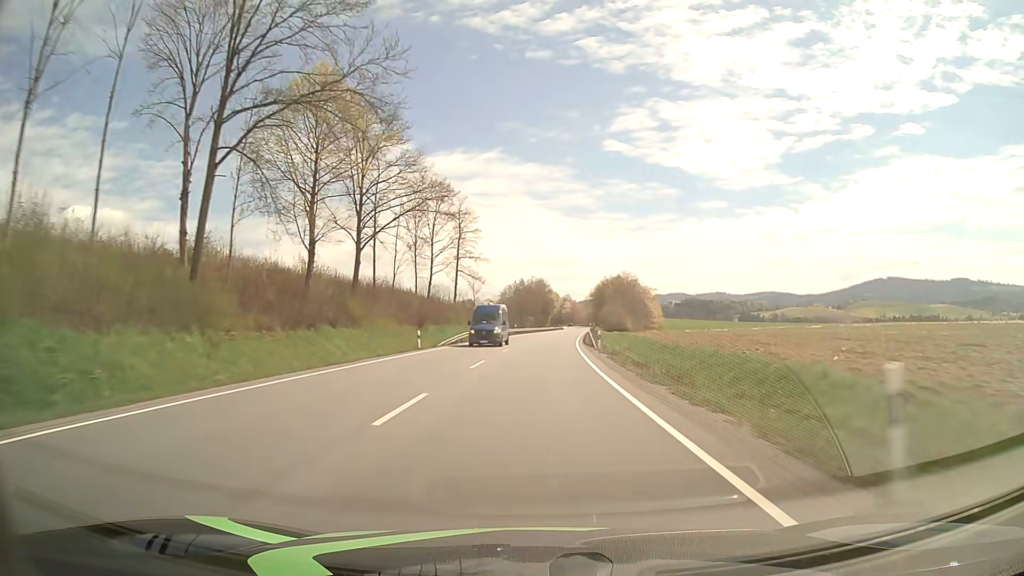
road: primary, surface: asphalt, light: Day
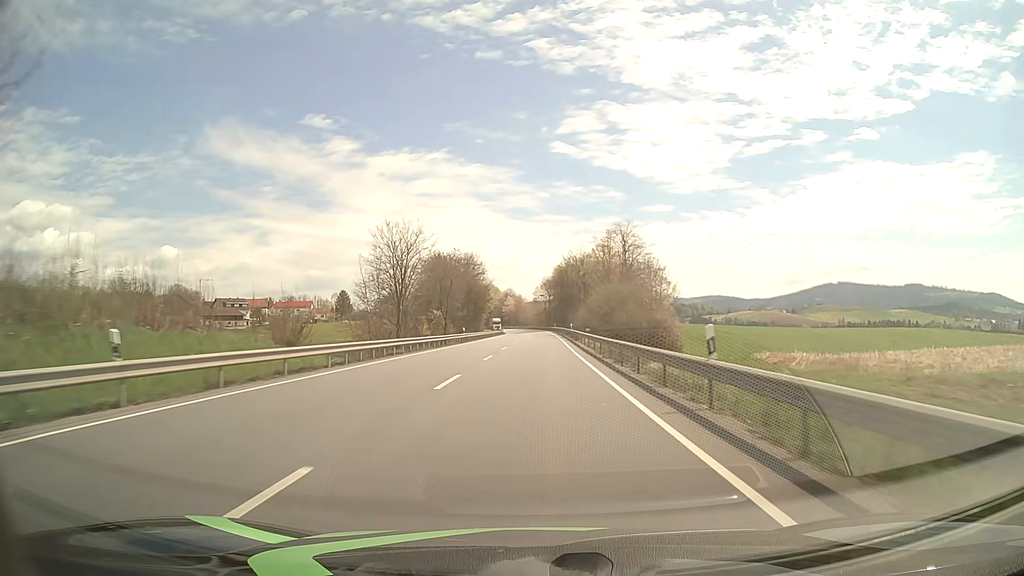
(+3.9, +78.9) m; +5°
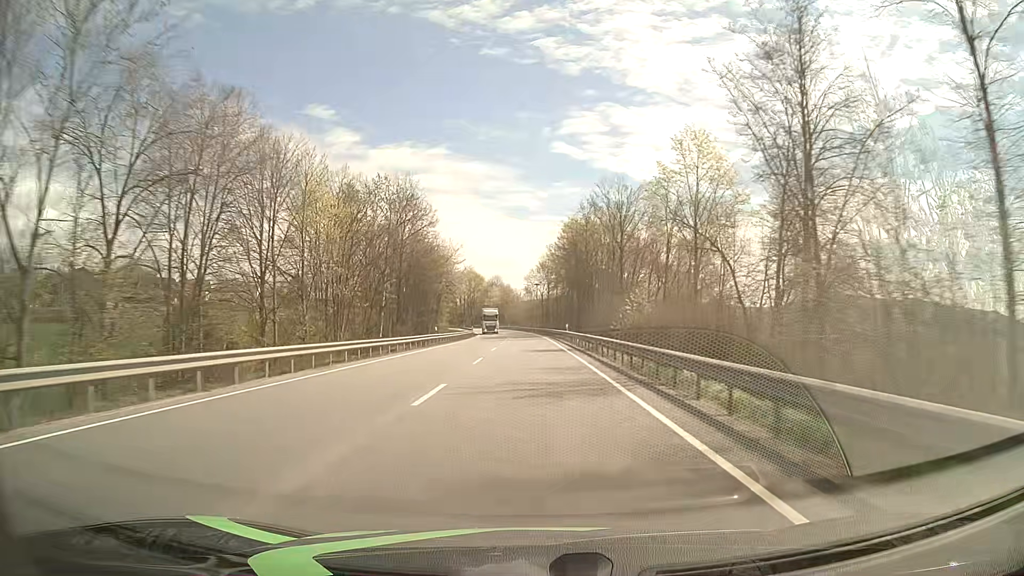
(+0.7, +63.2) m; +1°
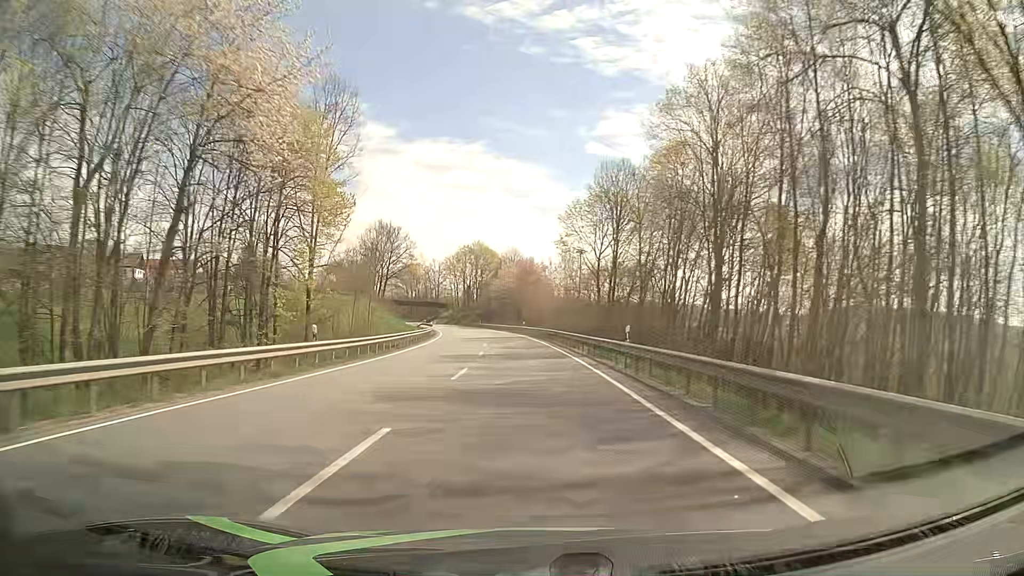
(-1.3, +79.0) m; -3°
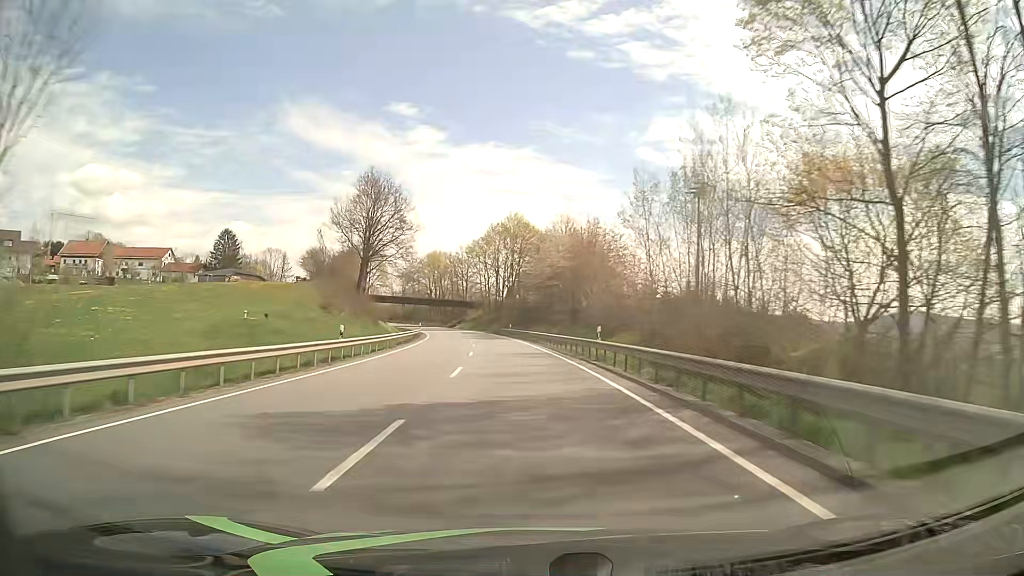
(-1.4, +47.3) m; -4°
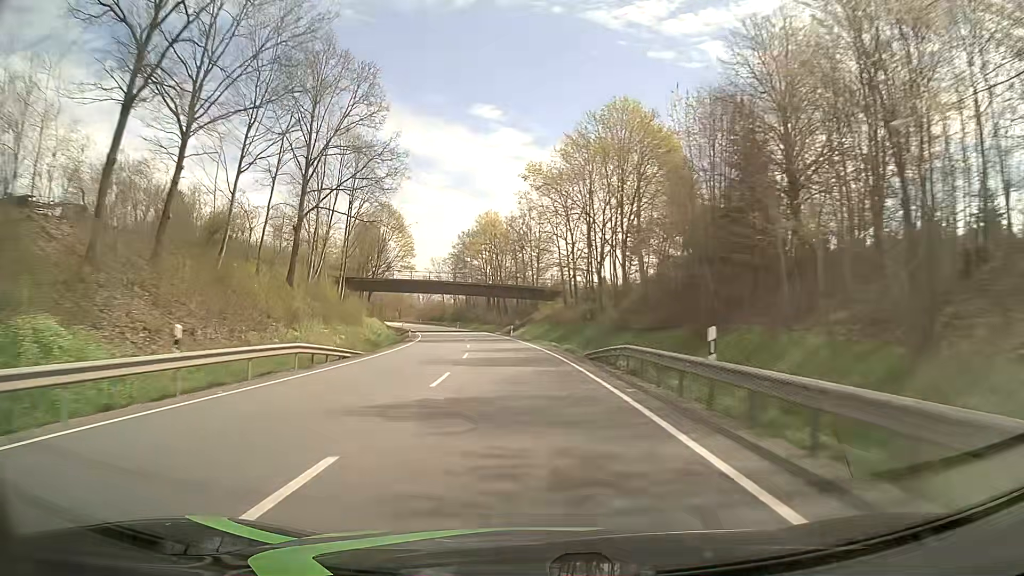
(-3.9, +63.0) m; -7°
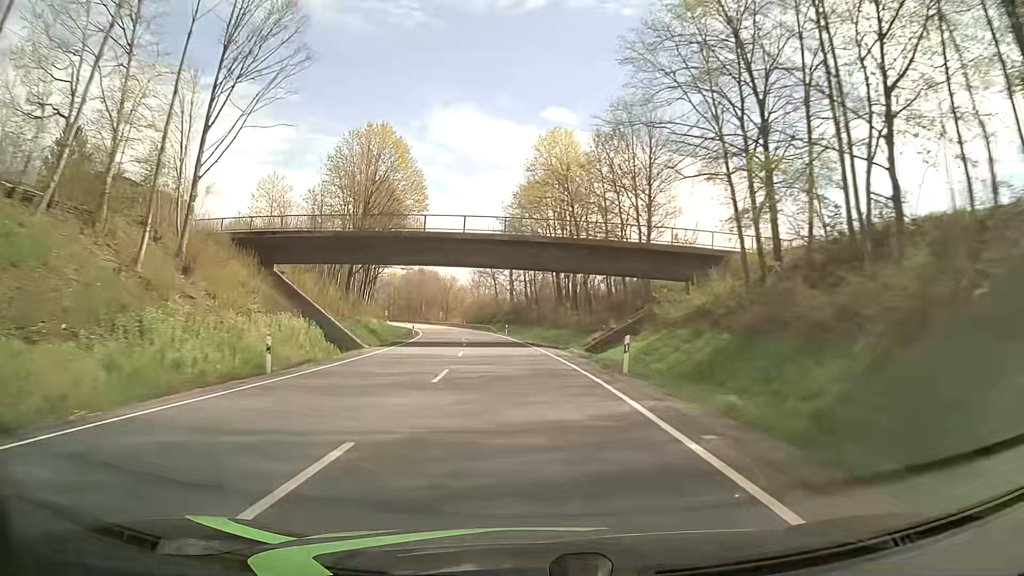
(-2.4, +47.4) m; -6°
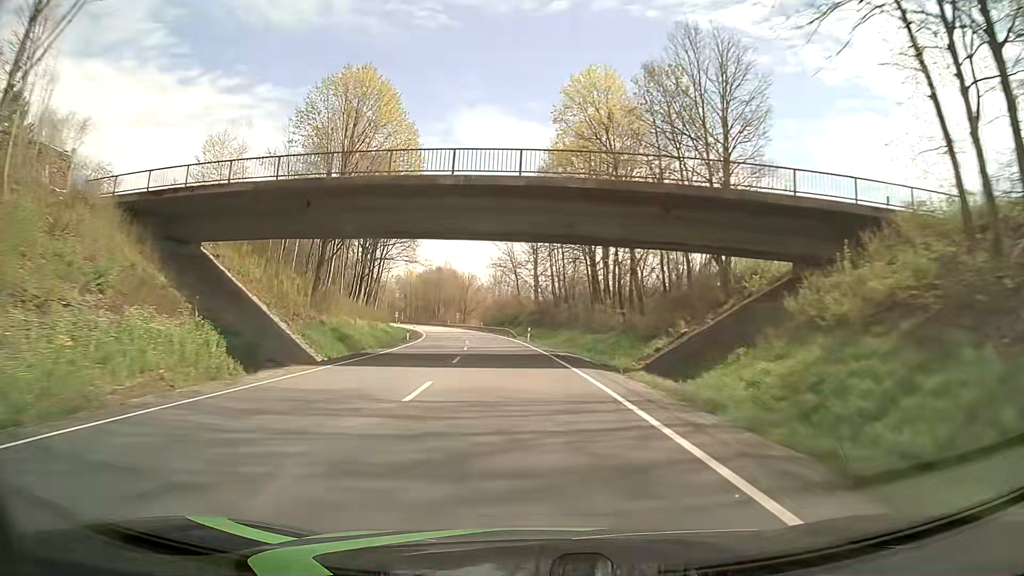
(-0.3, +15.8) m; -2°
(0, +10) (0, +20) (-1, +30) (-2, +40) (-3, +50) (-4, +60) (-6, +70) (-7, +80) (-9, +89) (-11, +99) m
